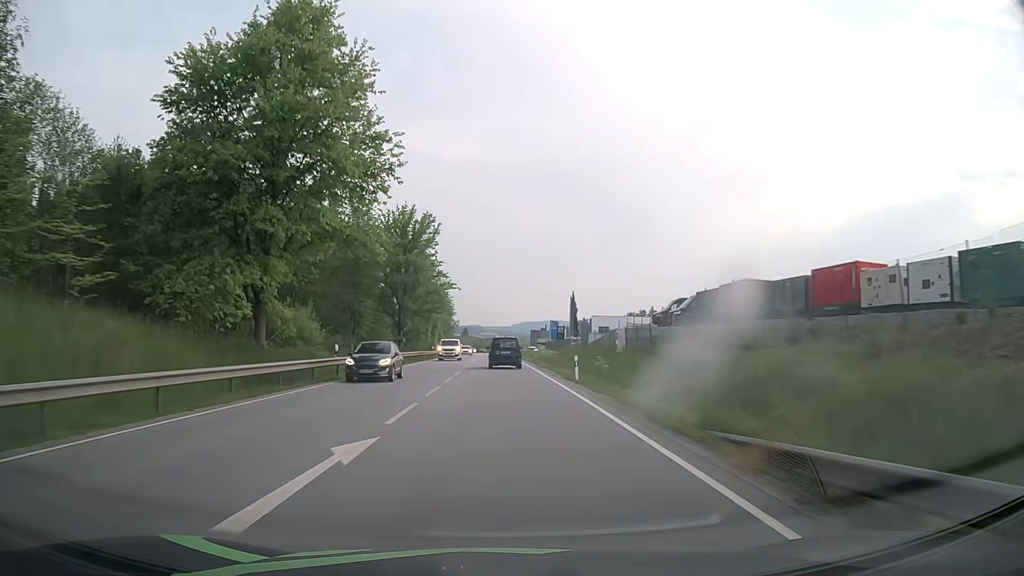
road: primary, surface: asphalt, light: Day
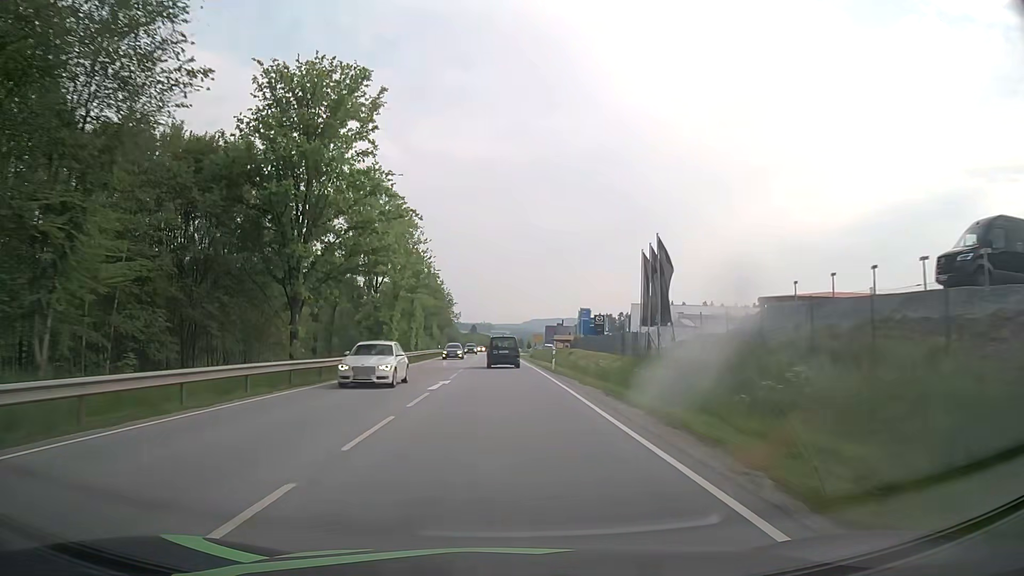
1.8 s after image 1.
(-0.3, +39.1) m; -1°
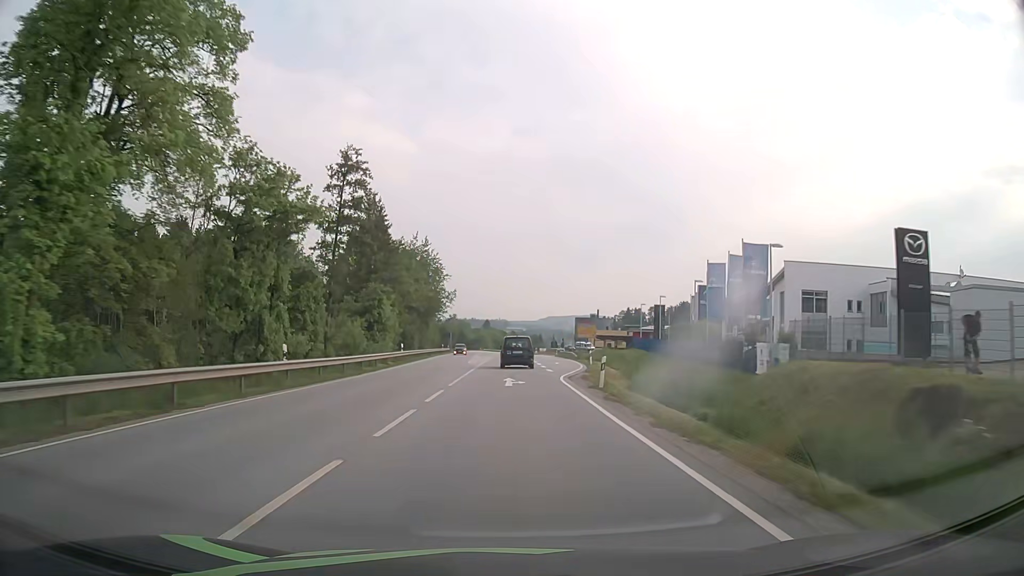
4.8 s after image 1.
(-0.8, +64.9) m; -2°
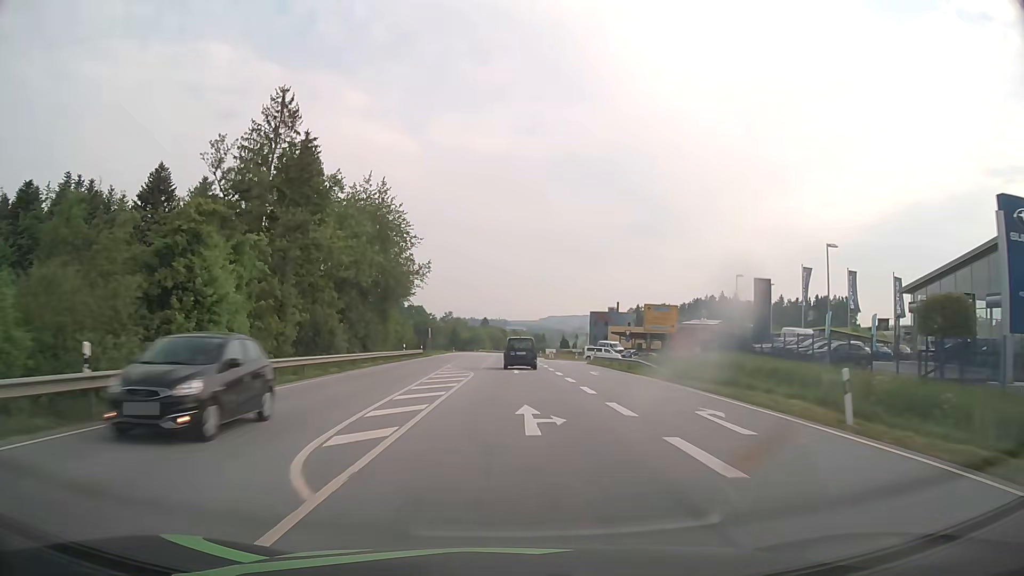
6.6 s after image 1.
(+0.1, +38.7) m; 0°
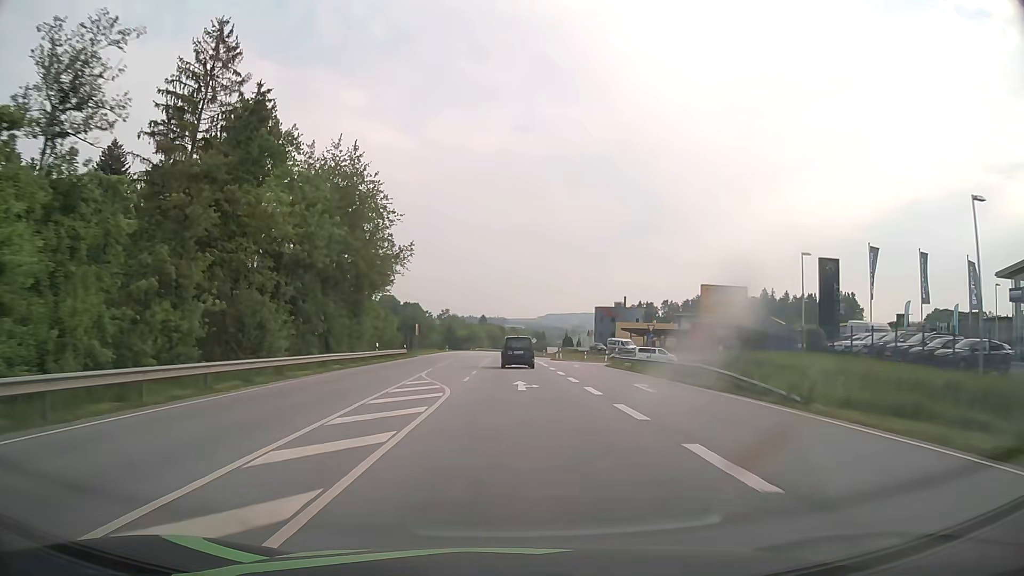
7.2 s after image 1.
(0.0, +12.9) m; 0°
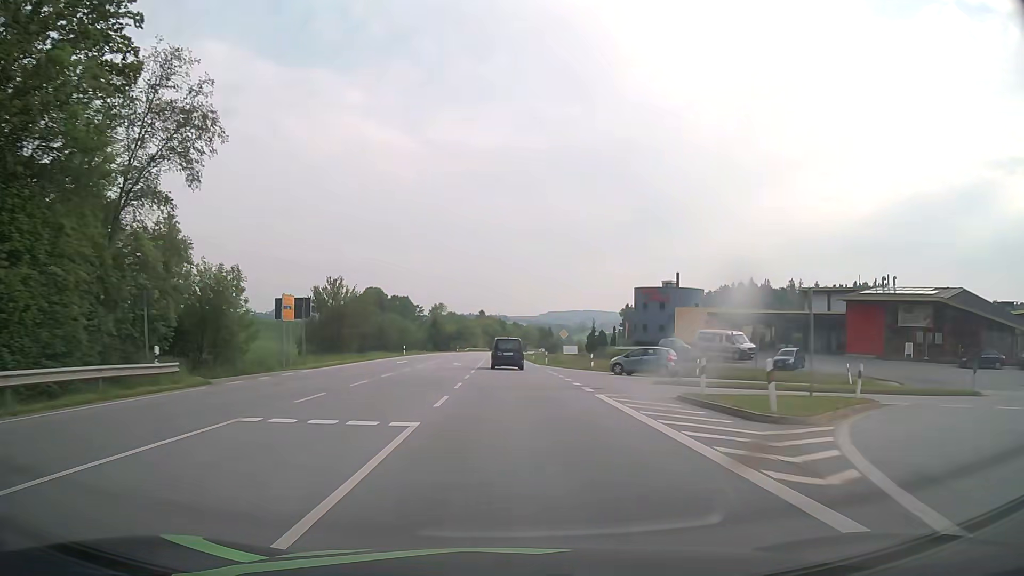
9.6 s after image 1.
(+0.1, +51.5) m; 0°
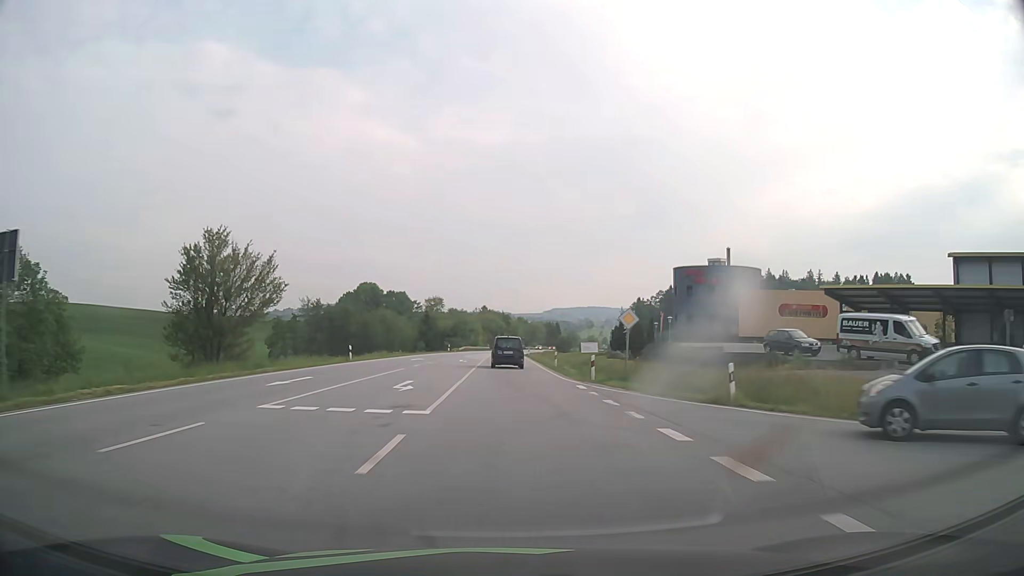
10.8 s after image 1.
(-0.1, +25.8) m; 0°
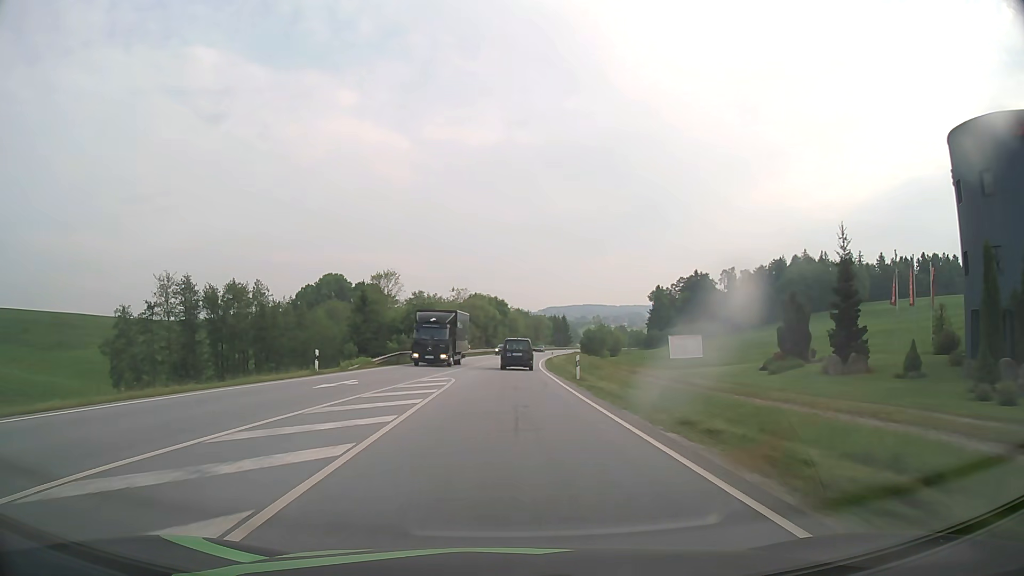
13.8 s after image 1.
(-0.4, +64.8) m; 0°
(0, +10) (0, +20) (0, +30) (0, +40) (+1, +50) (+1, +60) (+2, +70) (+3, +80) (+4, +90) (+5, +100) m
